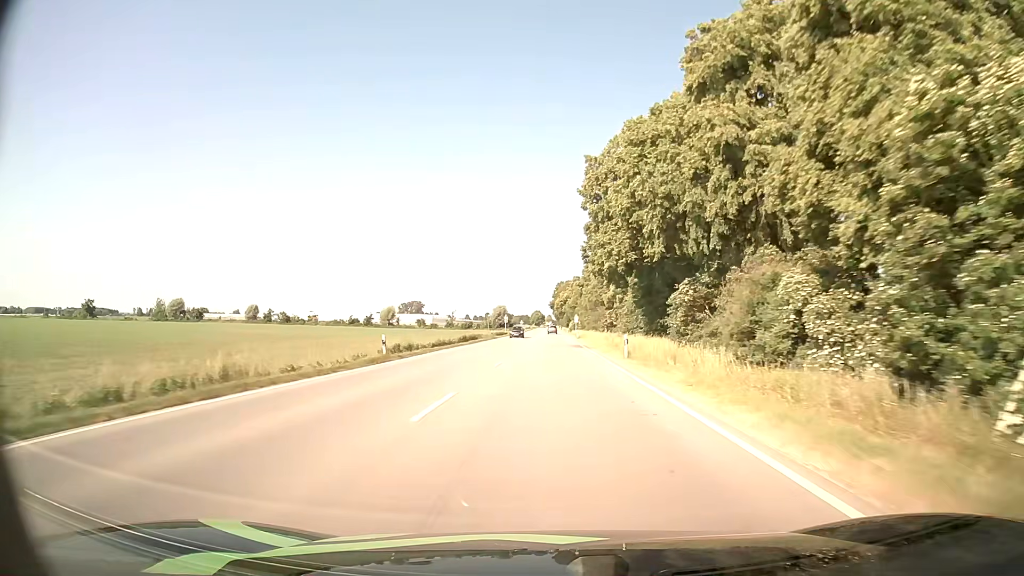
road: primary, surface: asphalt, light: Day
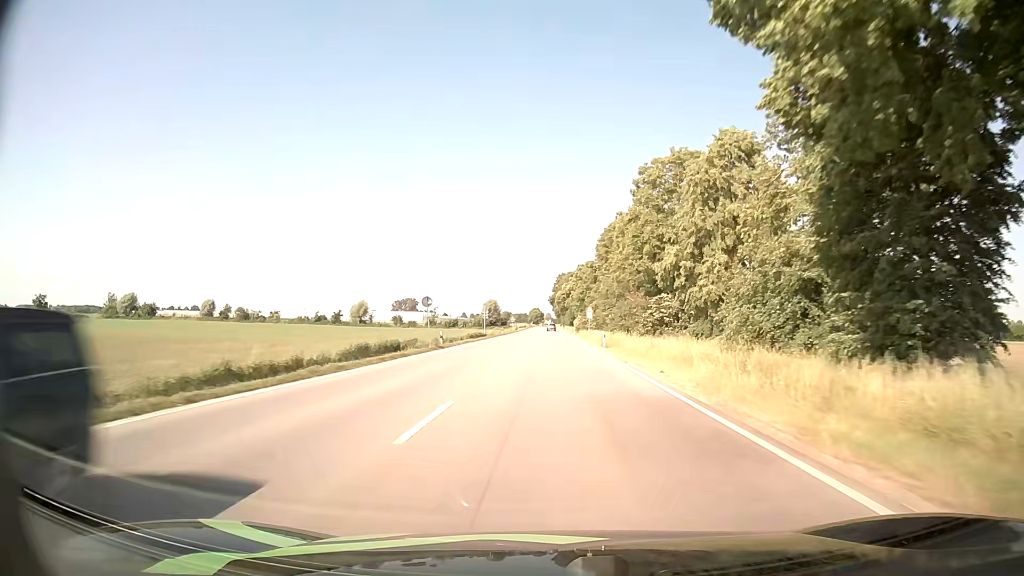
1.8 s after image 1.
(-0.1, +37.7) m; 0°
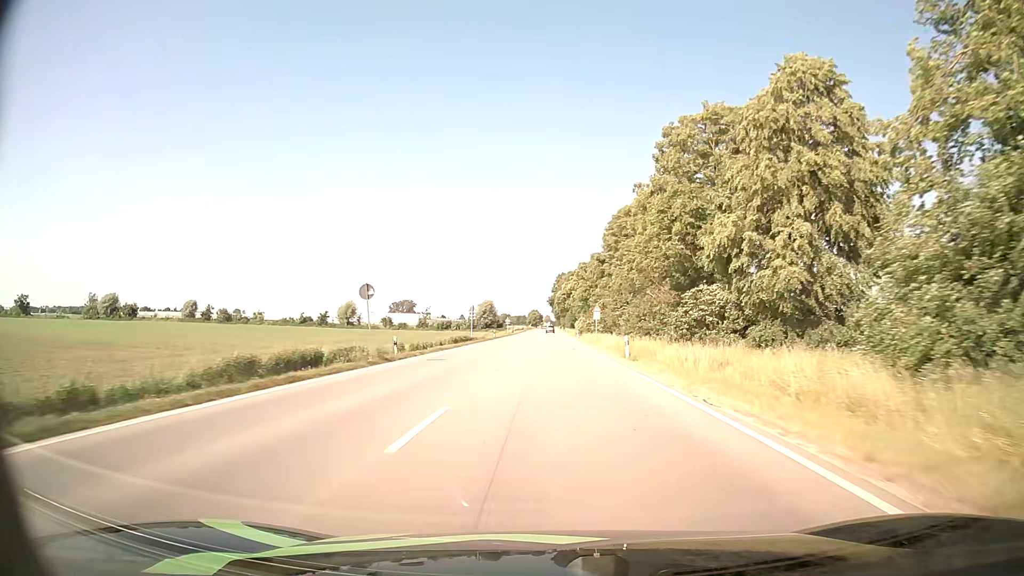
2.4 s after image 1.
(+0.1, +12.6) m; +1°
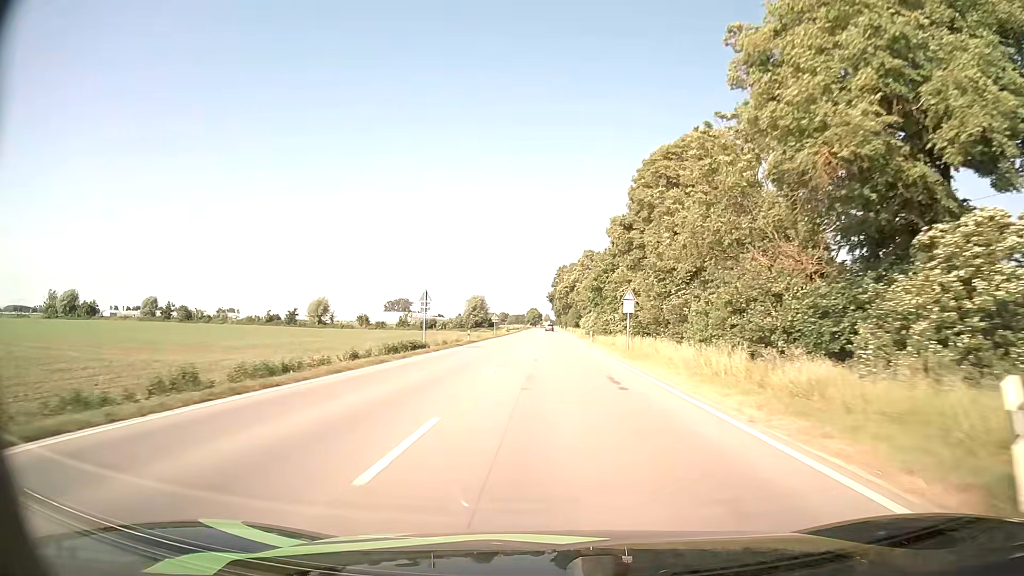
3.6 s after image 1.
(-0.2, +25.4) m; -1°
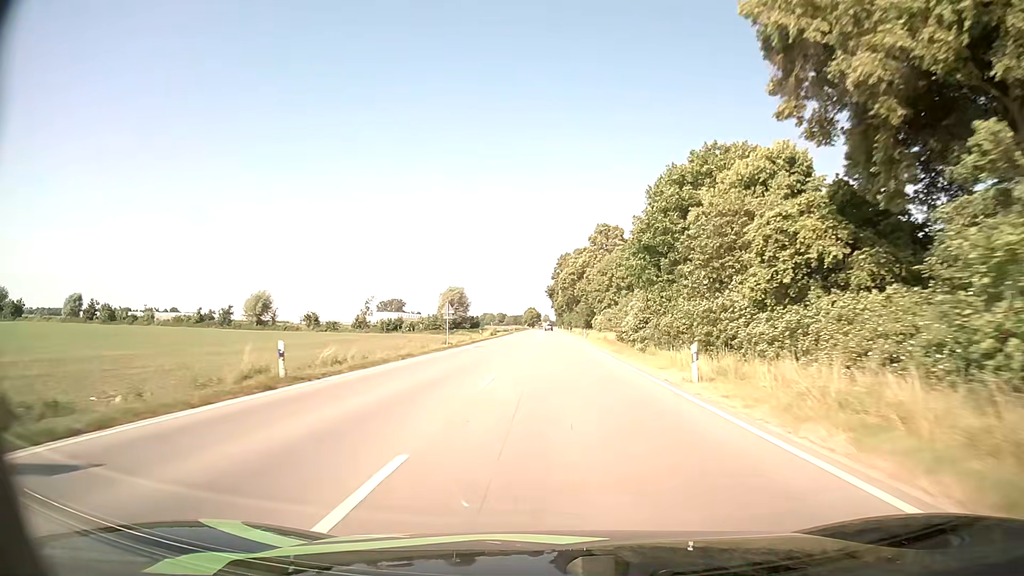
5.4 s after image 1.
(+0.2, +38.5) m; +1°
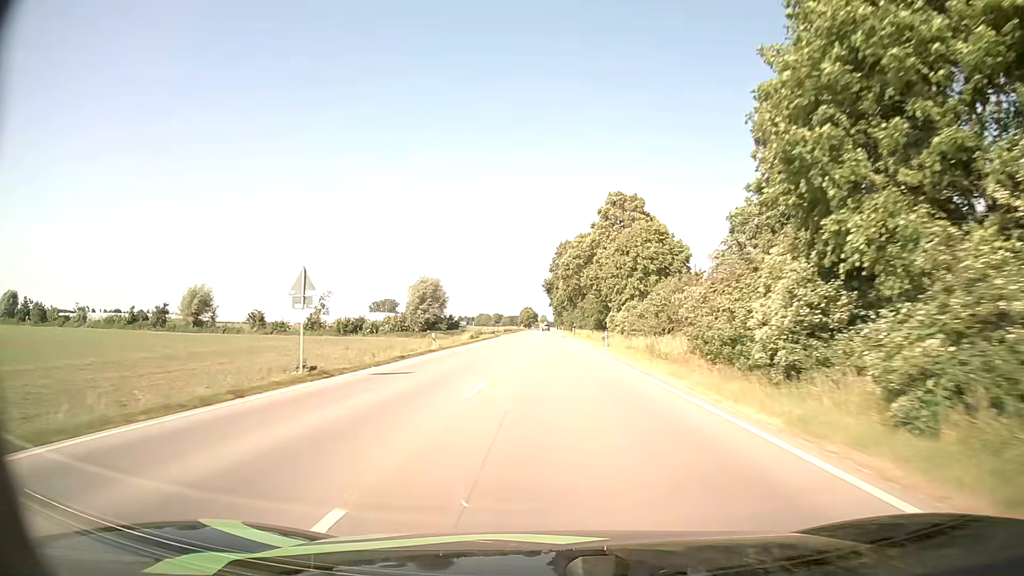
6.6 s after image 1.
(-0.1, +26.0) m; 0°
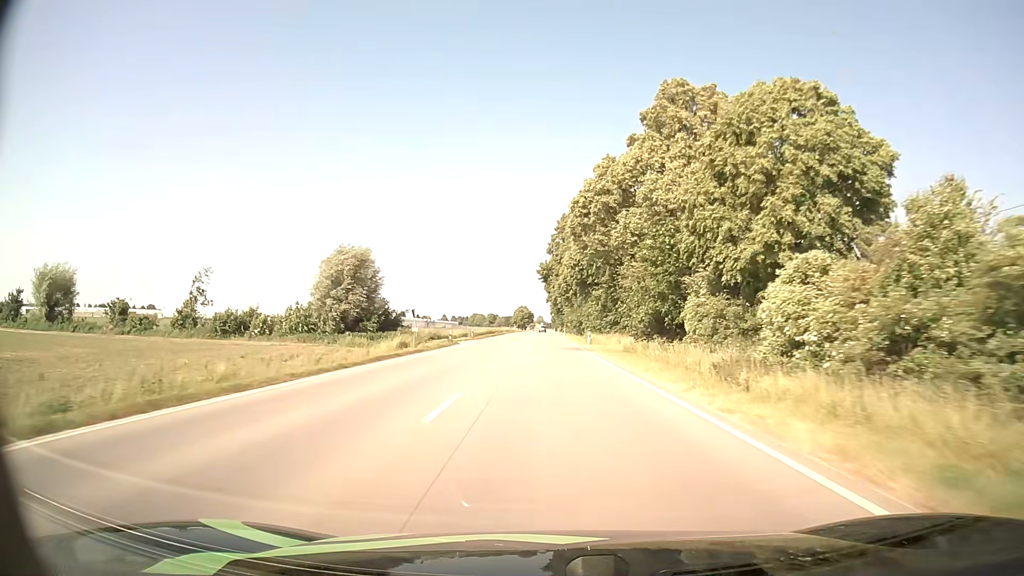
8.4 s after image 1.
(+0.3, +39.4) m; 0°
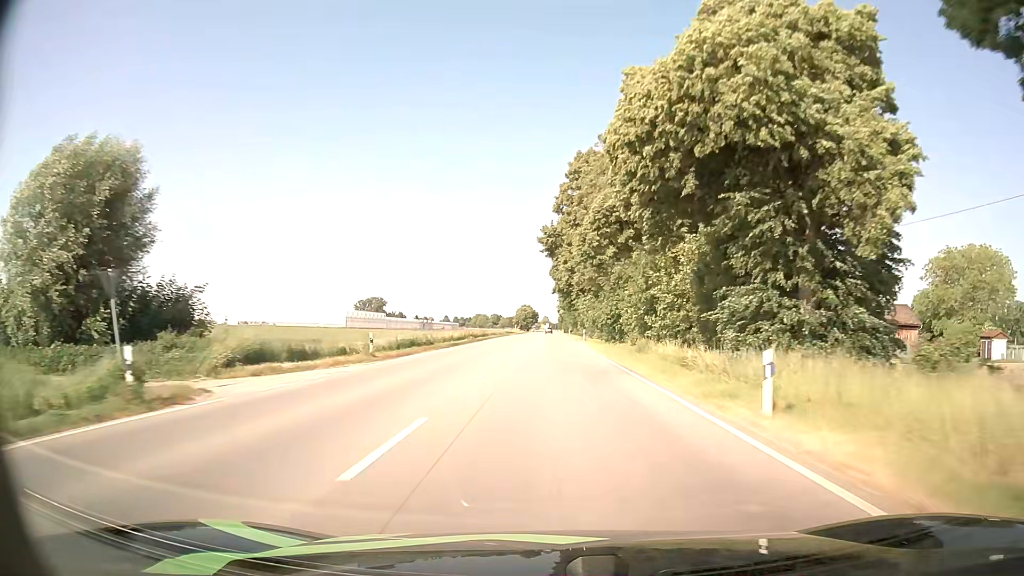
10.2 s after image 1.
(-0.2, +39.8) m; 0°
(0, +10) (0, +20) (0, +30) (0, +40) (0, +50) (0, +60) (0, +70) (0, +80) (0, +90) (0, +100) m
